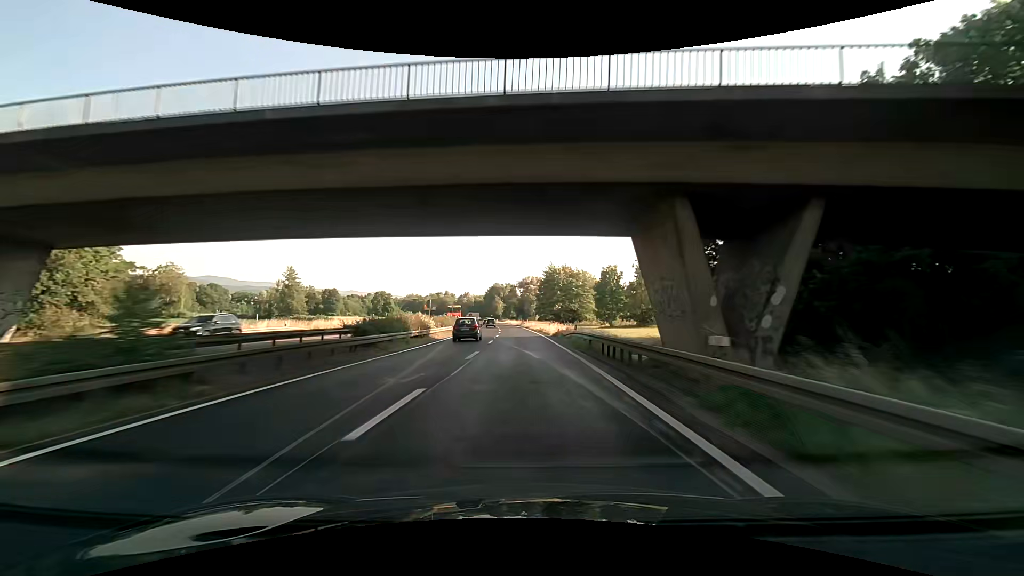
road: trunk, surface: asphalt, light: Day
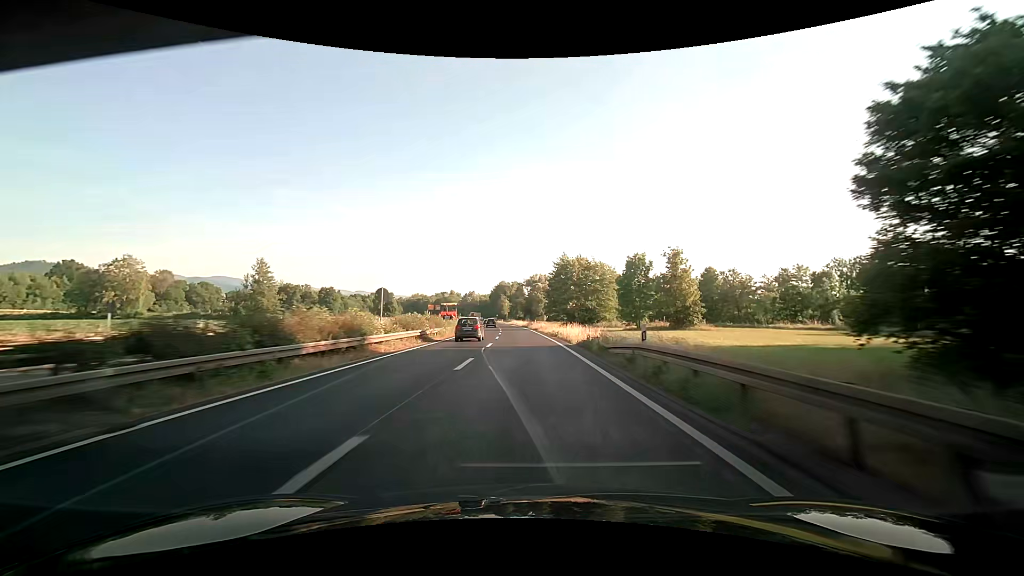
(-0.1, +15.8) m; -1°
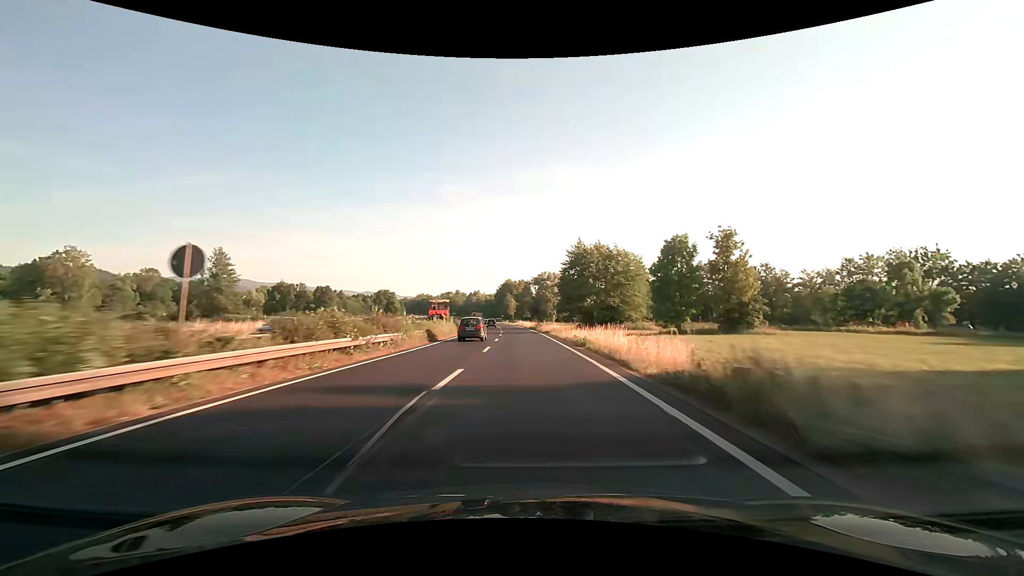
(-0.1, +15.8) m; 0°
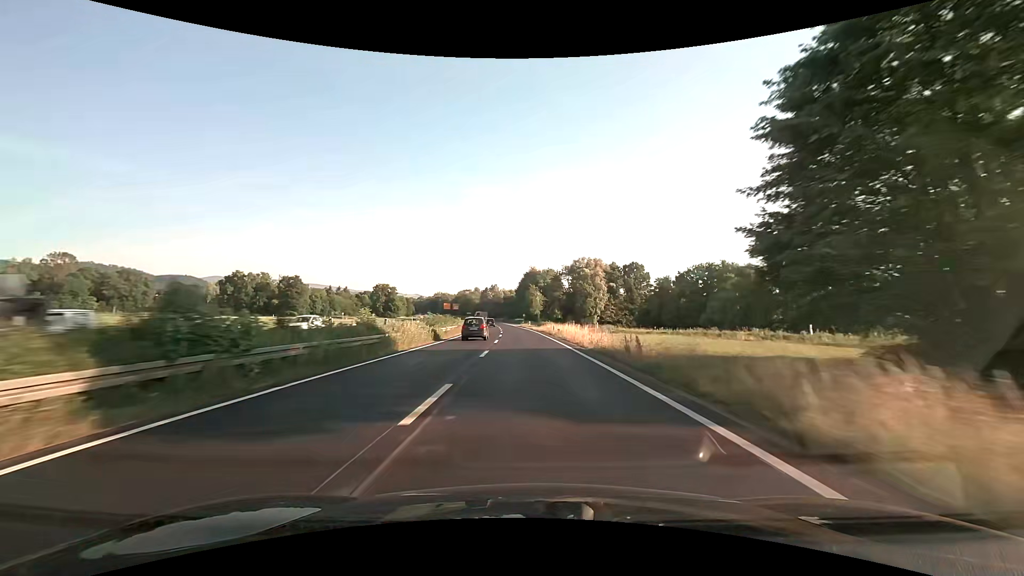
(-2.0, +62.7) m; -3°
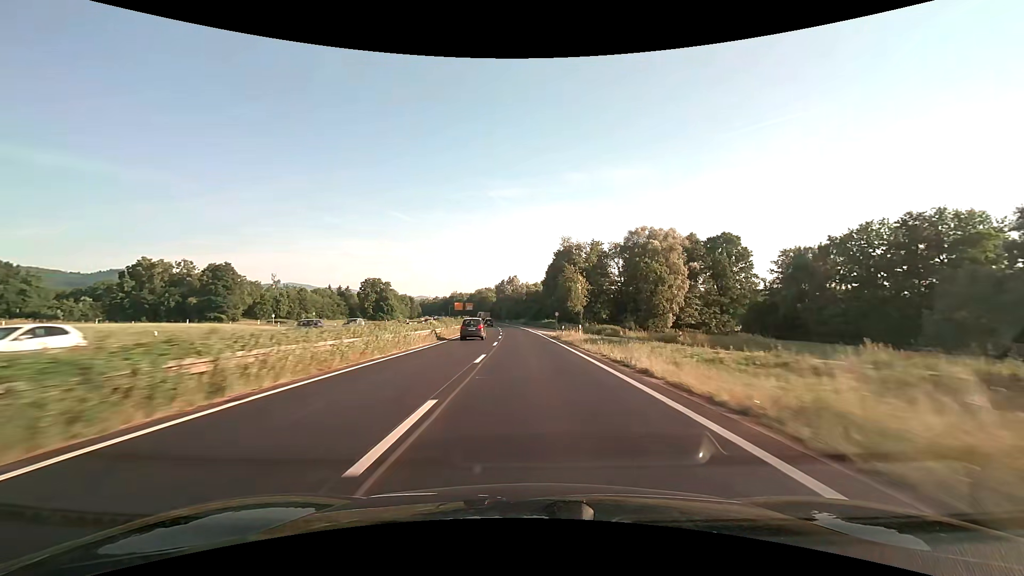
(-1.5, +61.9) m; -3°
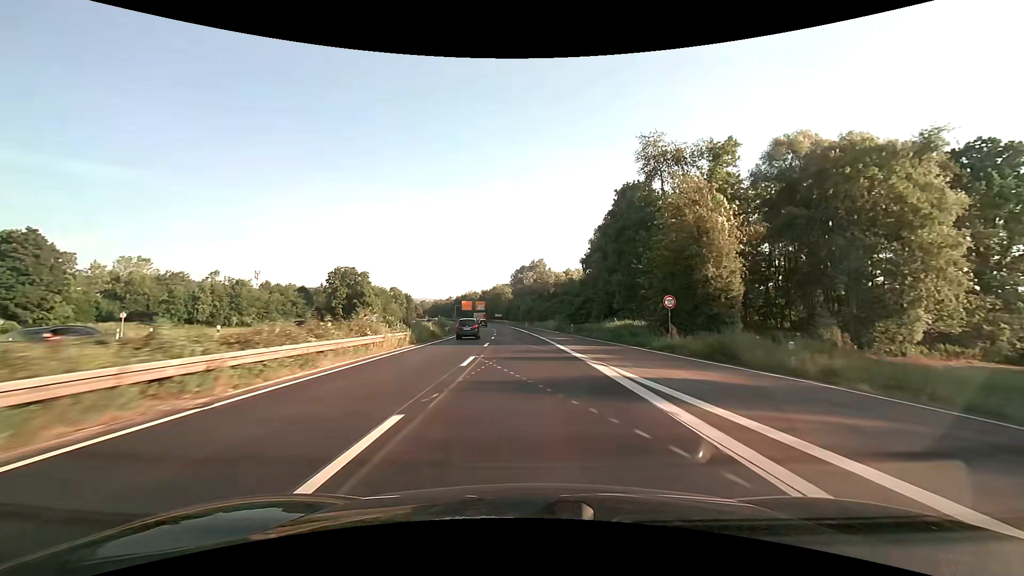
(-1.5, +61.3) m; -3°
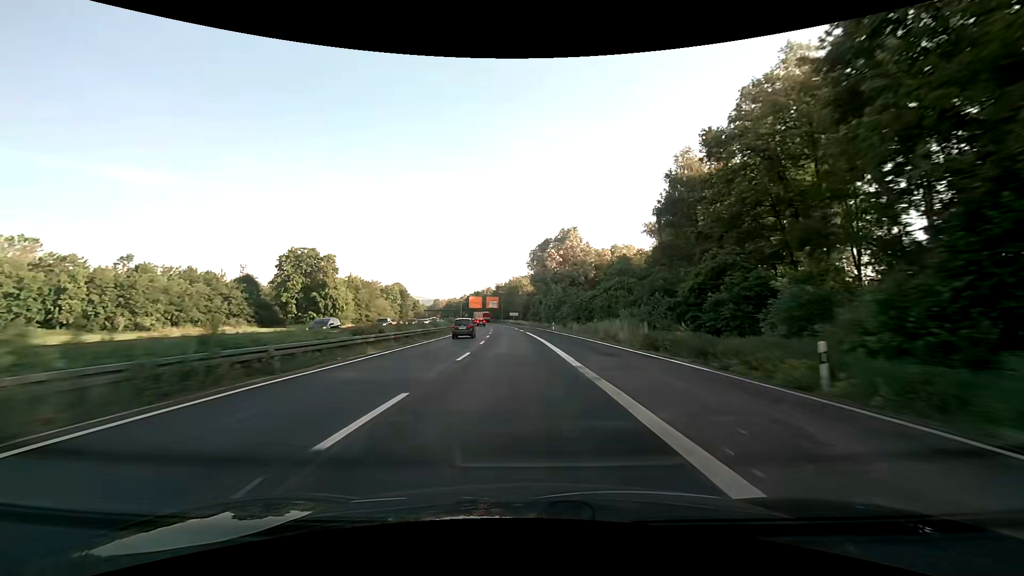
(-0.9, +45.9) m; -2°
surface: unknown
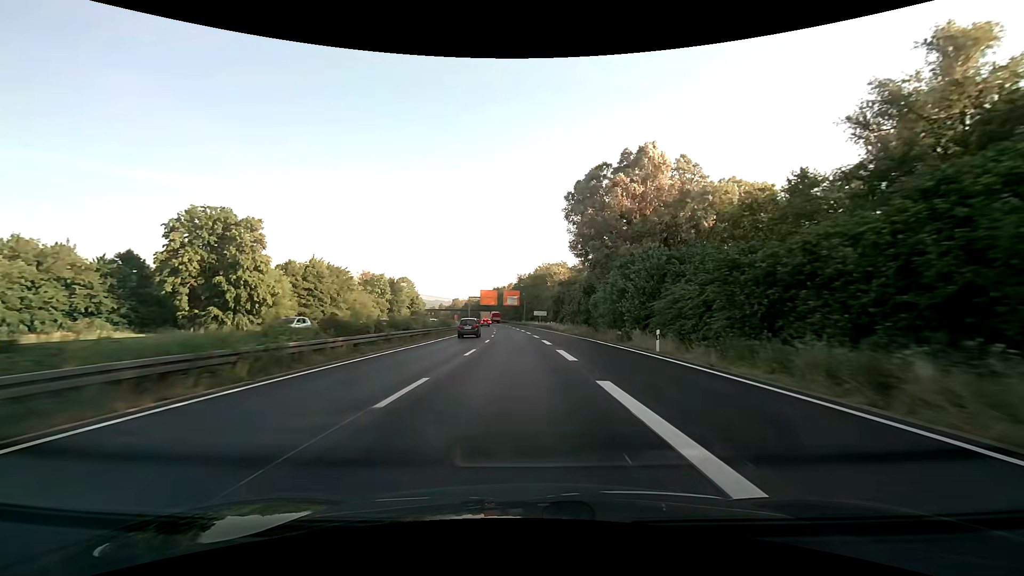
(-1.3, +45.7) m; -3°
(0, +10) (0, +20) (0, +30) (-1, +40) (-1, +50) (-2, +60) (-2, +70) (-3, +80) (-4, +90) (-5, +100) m
